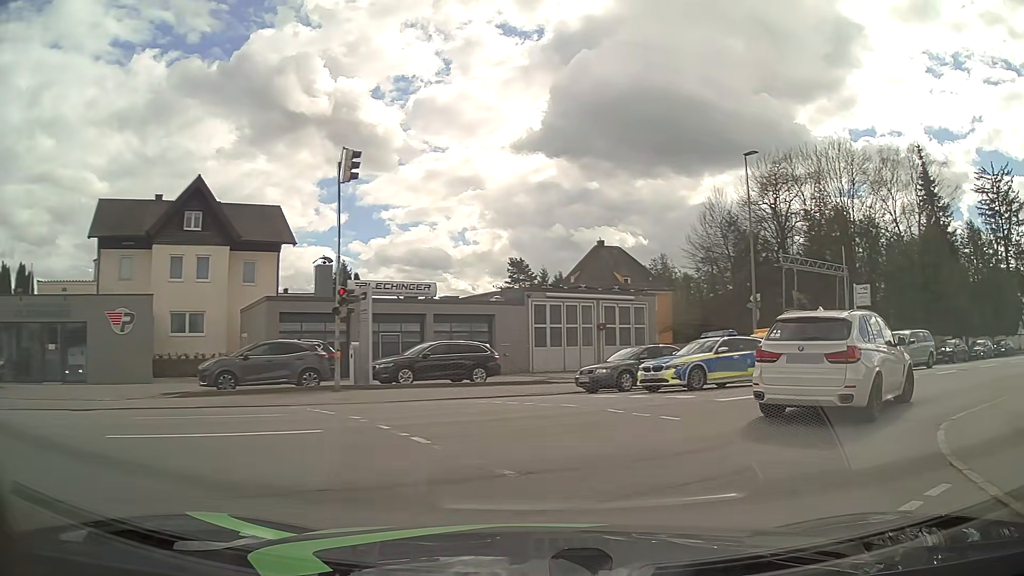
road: residential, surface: asphalt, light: Day
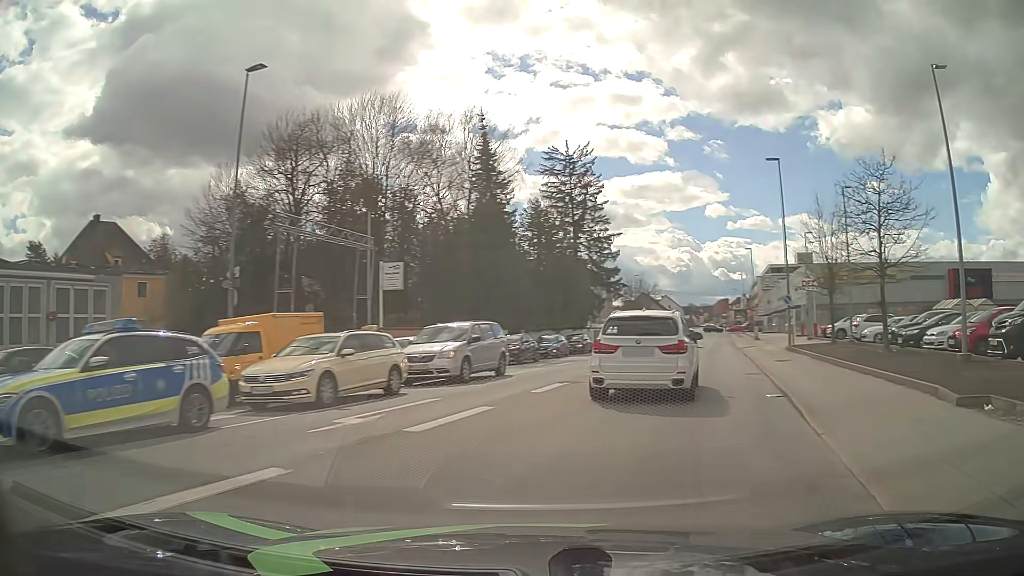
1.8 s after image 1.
(+3.6, +9.7) m; +42°
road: tertiary
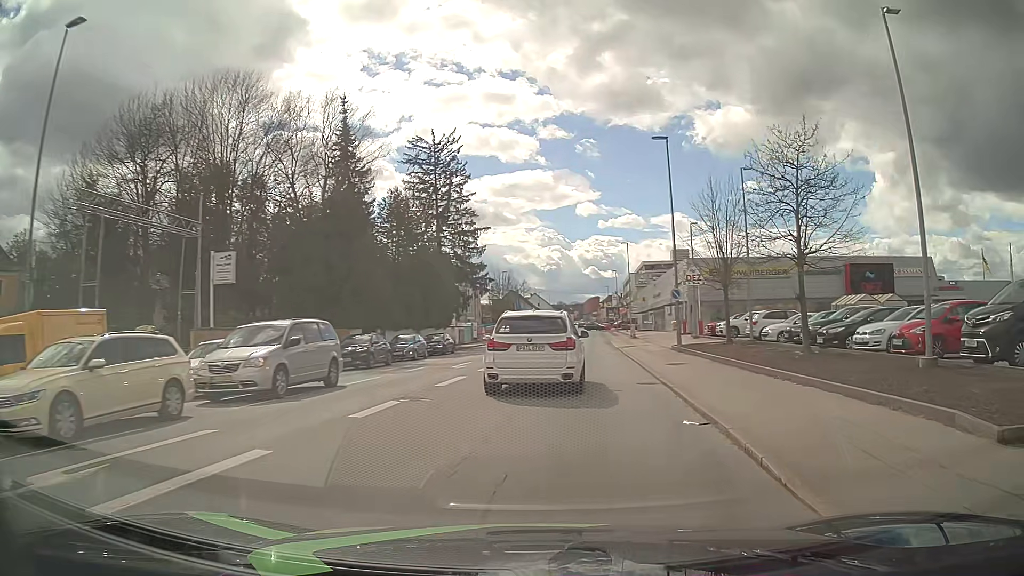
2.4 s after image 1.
(+0.5, +4.3) m; +11°
